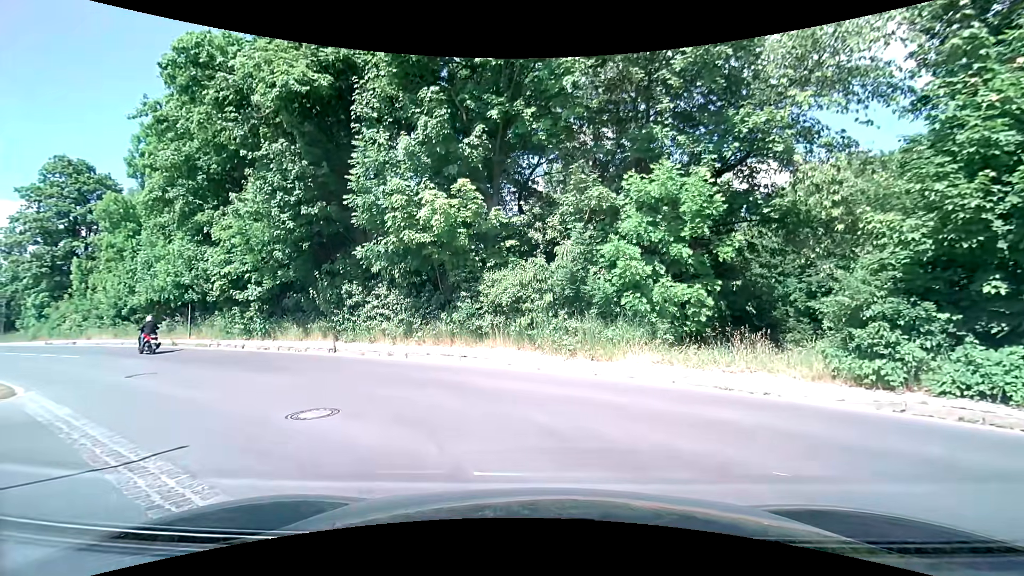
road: service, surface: asphalt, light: Day
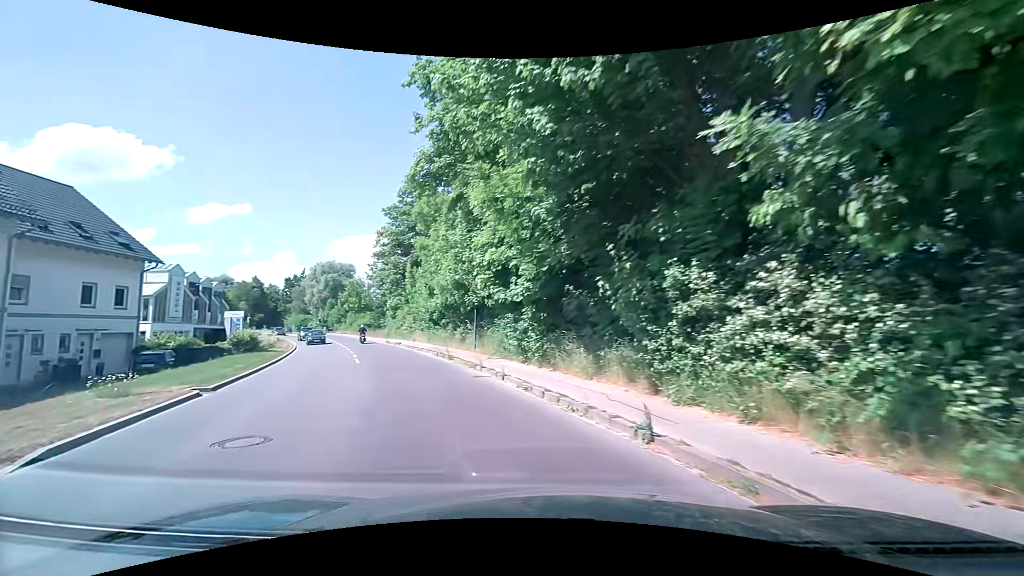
(-3.3, +11.3) m; -34°
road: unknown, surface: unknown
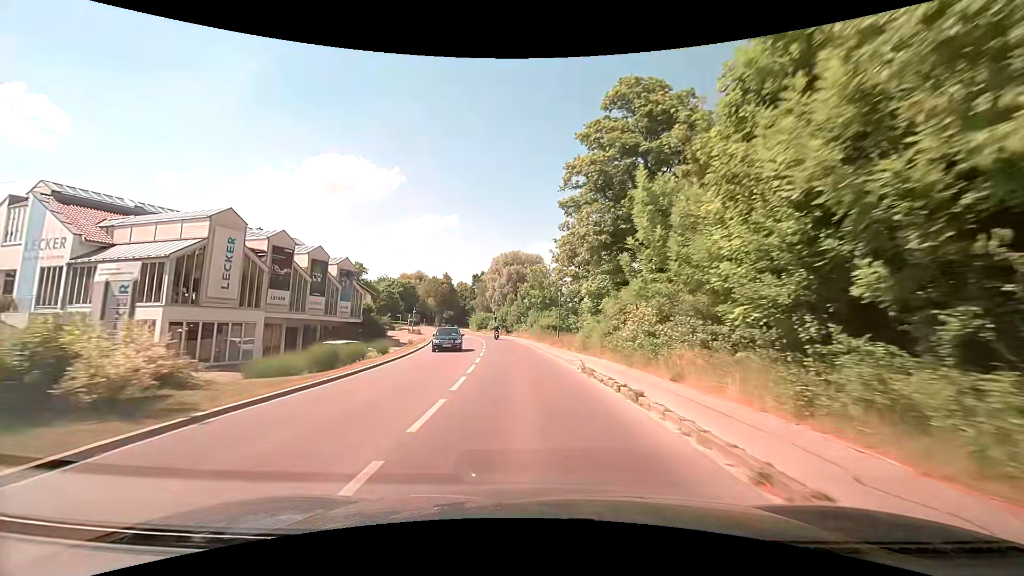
(-9.0, +28.2) m; -23°
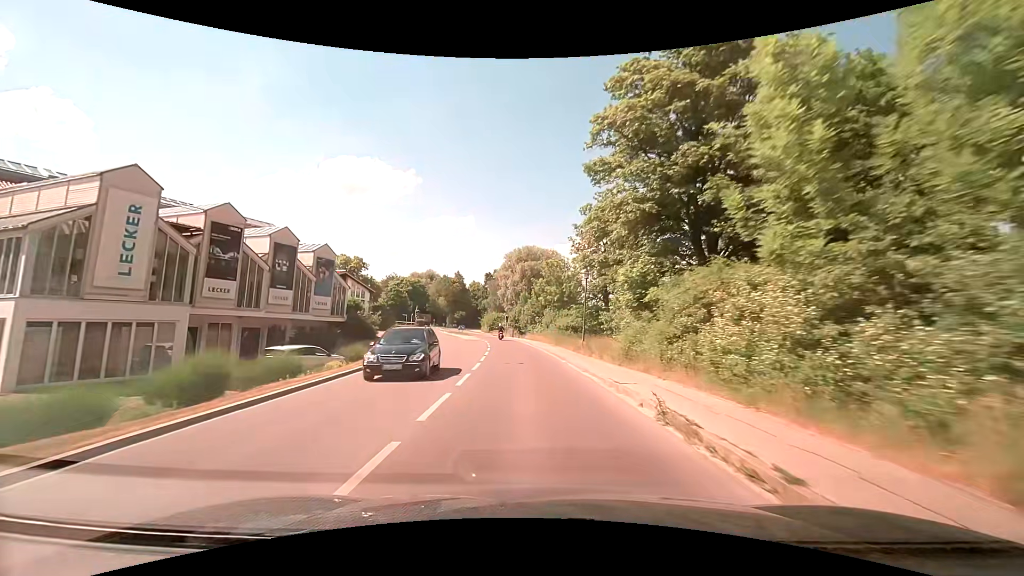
(-0.1, +8.6) m; -2°
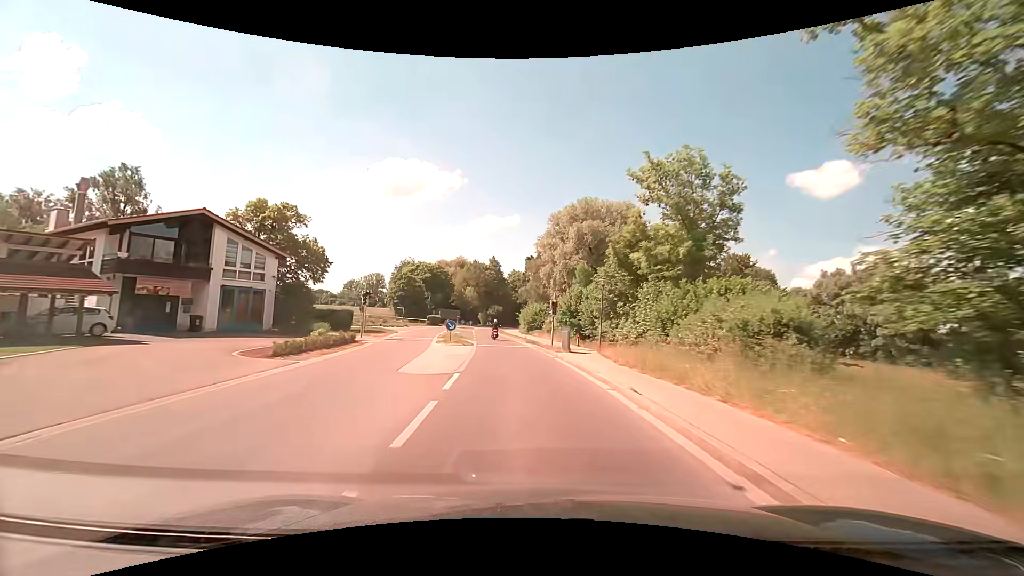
(-2.0, +38.4) m; -5°
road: secondary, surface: asphalt
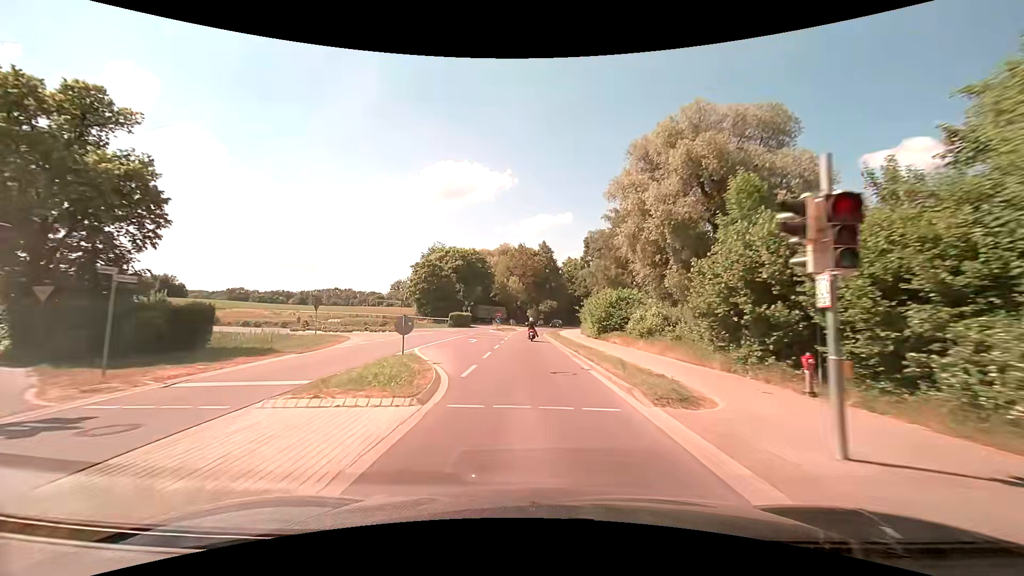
(-1.5, +27.2) m; -6°
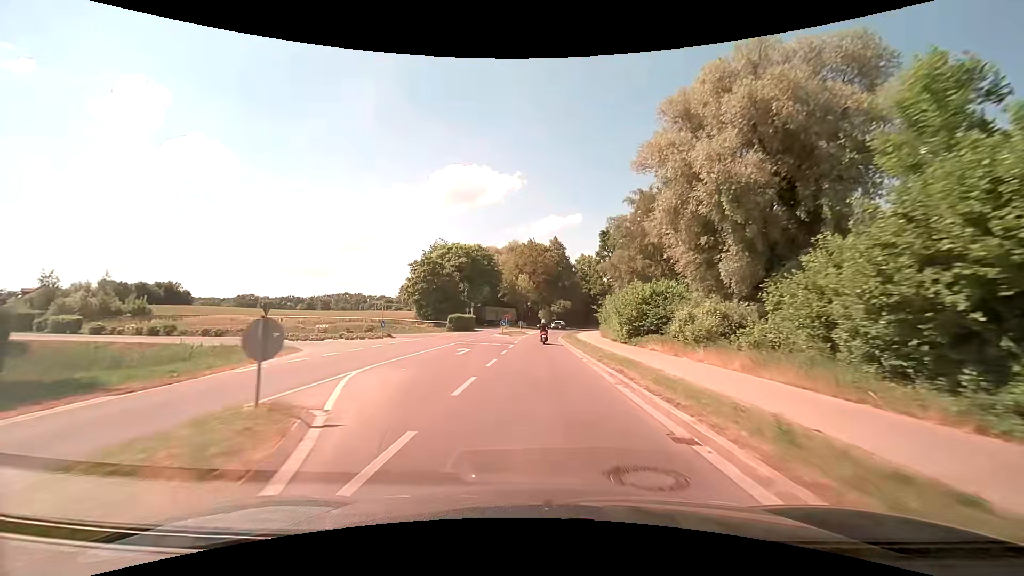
(-0.1, +8.7) m; -2°
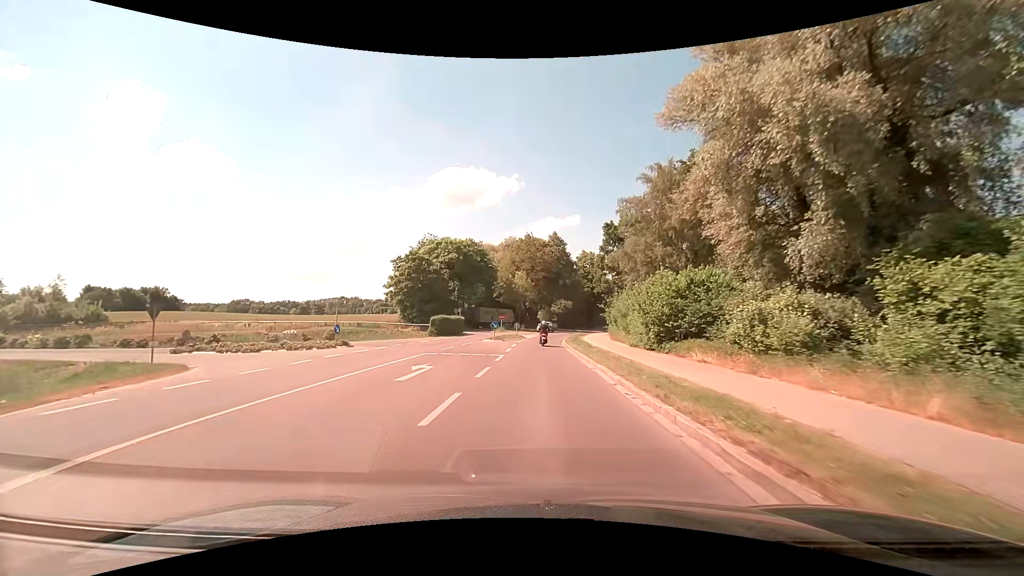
(0.0, +8.5) m; 0°
(0, +10) (0, +20) (0, +30) (0, +40) (+1, +50) (+2, +60) (+3, +70) (+6, +80) (+8, +89) (+11, +99) m
